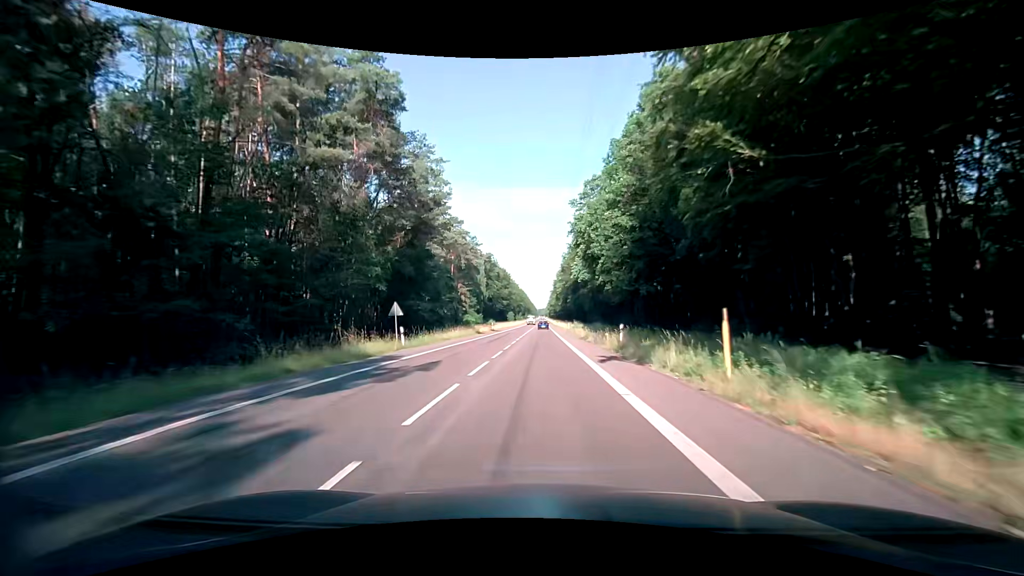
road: secondary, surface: asphalt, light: Day
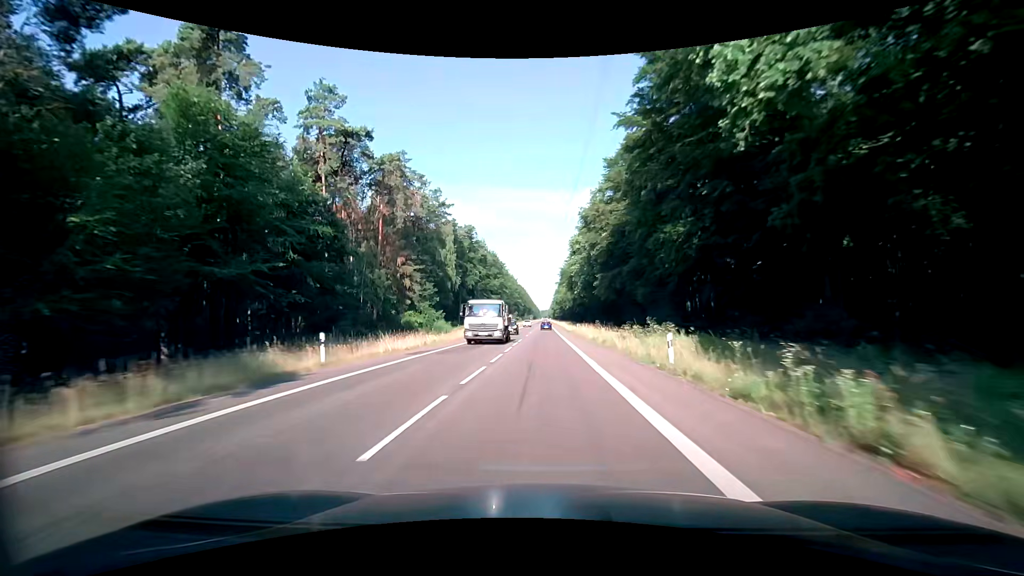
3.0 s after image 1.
(-0.1, +61.0) m; 0°
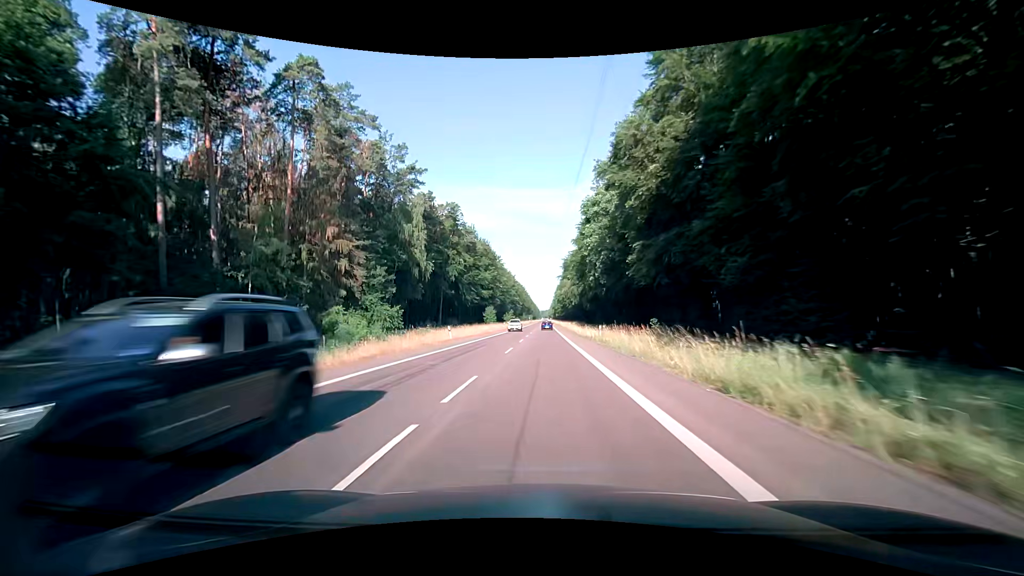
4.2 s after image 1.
(-0.1, +26.4) m; -1°
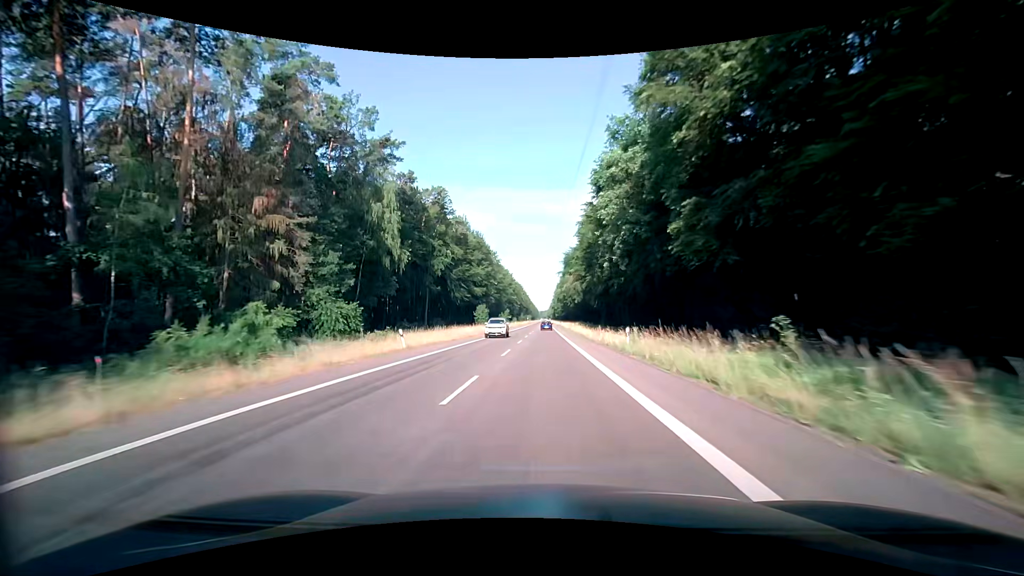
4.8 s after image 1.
(+0.1, +13.6) m; +1°
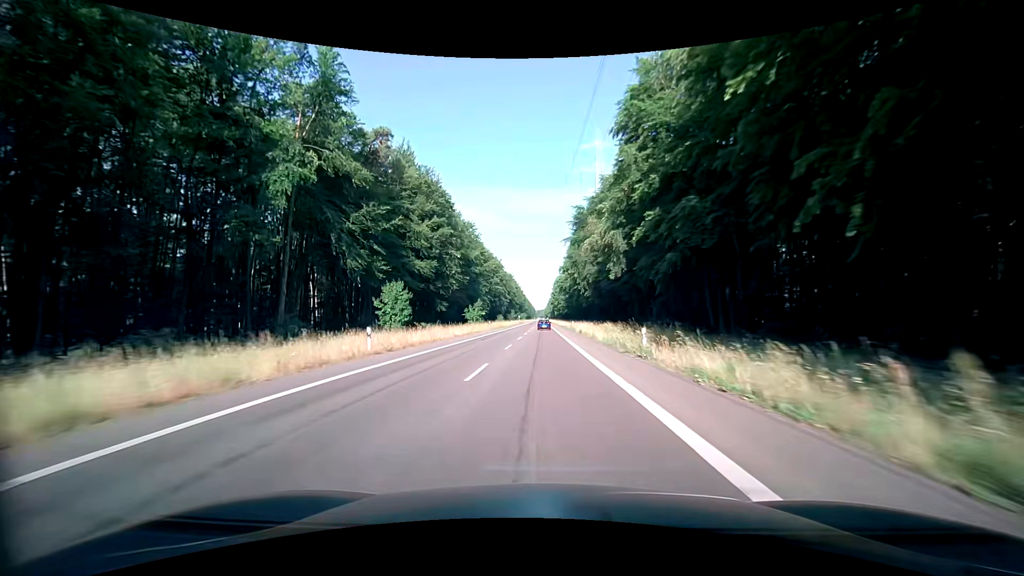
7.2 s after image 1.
(0.0, +56.4) m; 0°
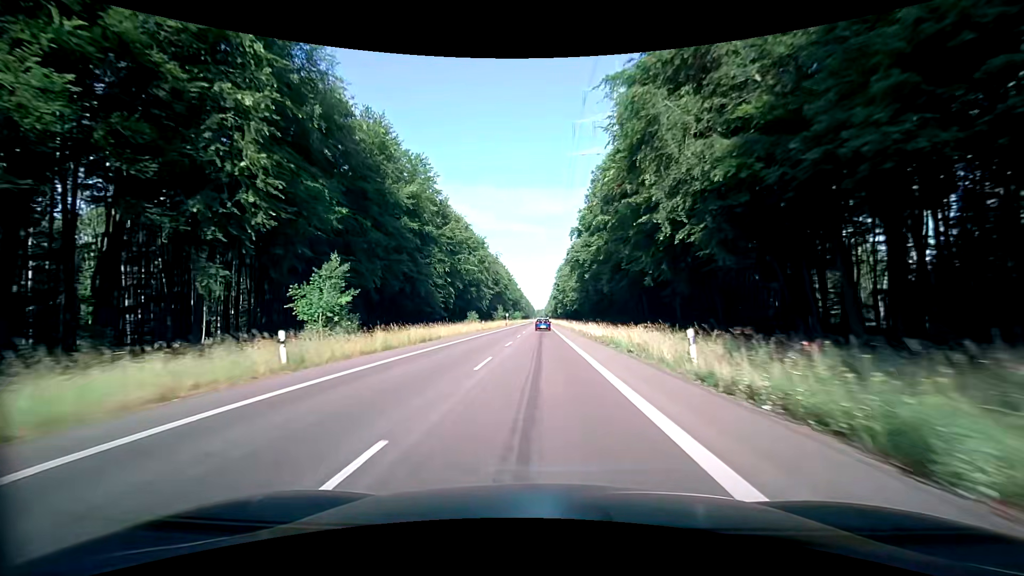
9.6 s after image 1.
(0.0, +56.6) m; 0°
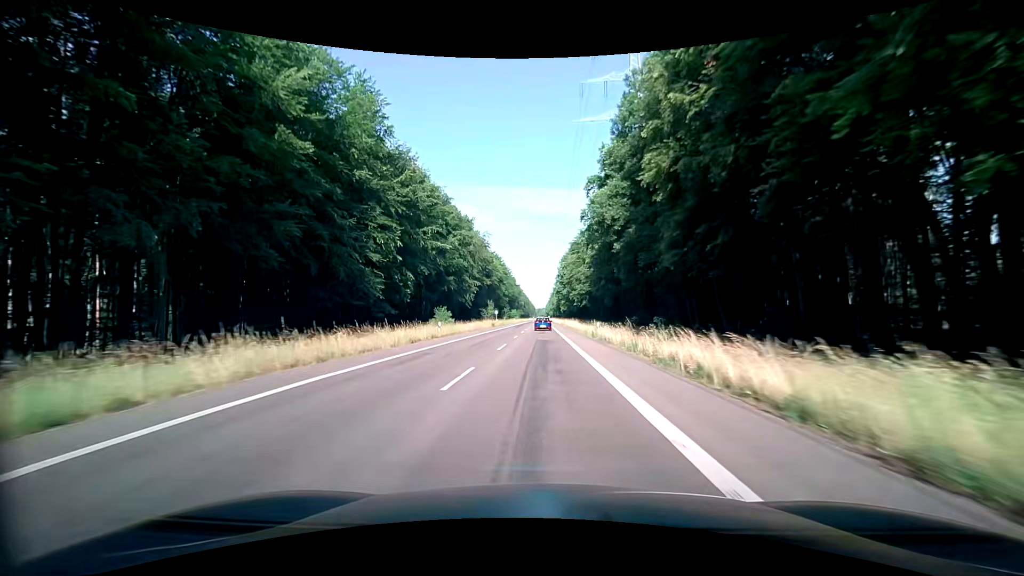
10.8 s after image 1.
(+0.1, +27.4) m; 0°
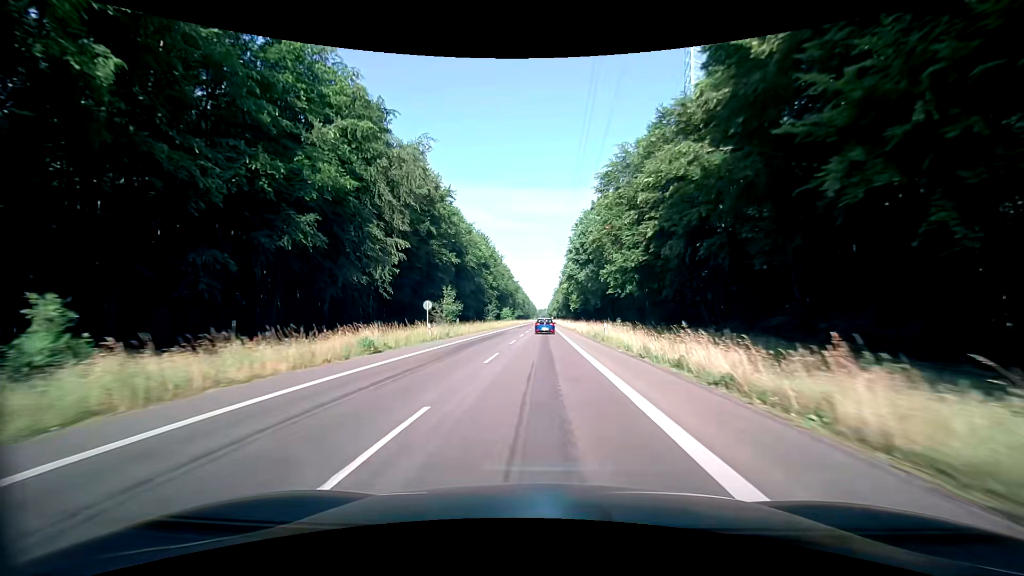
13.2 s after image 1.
(-0.1, +52.7) m; 0°
(0, +10) (0, +20) (0, +30) (0, +40) (0, +50) (0, +60) (0, +70) (0, +80) (0, +90) (0, +100) m
